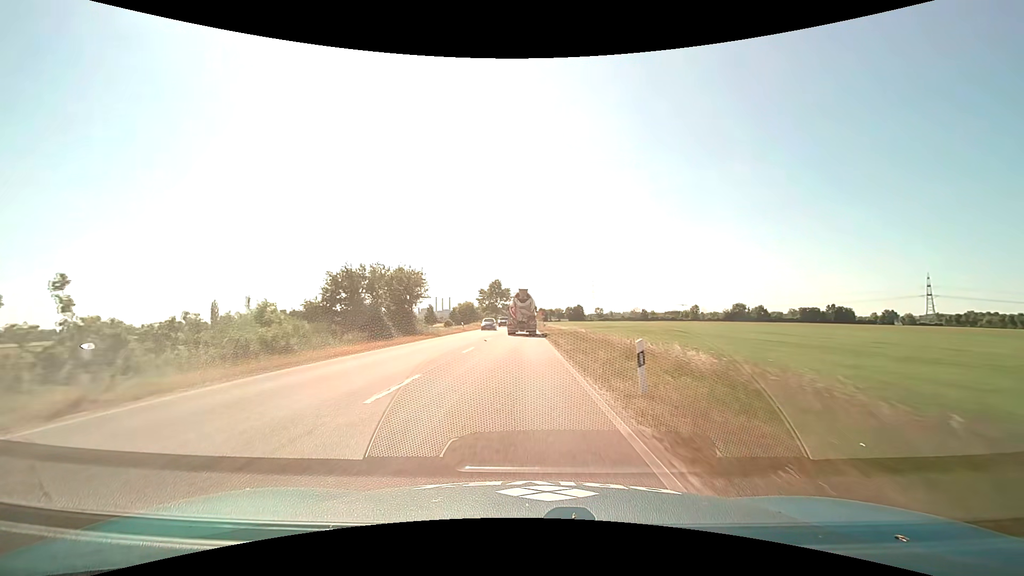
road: primary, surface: asphalt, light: Day
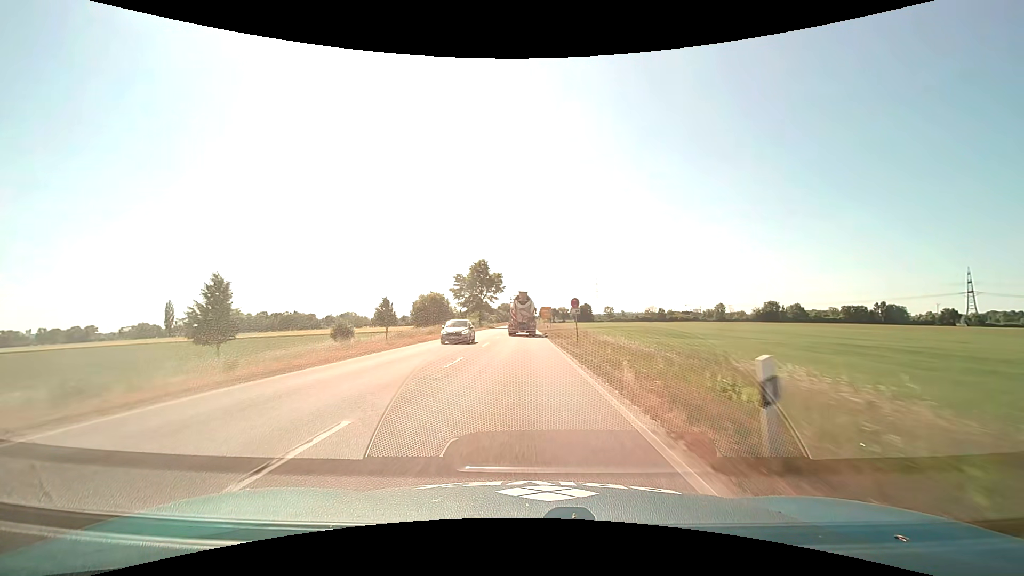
(-0.5, +54.0) m; 0°
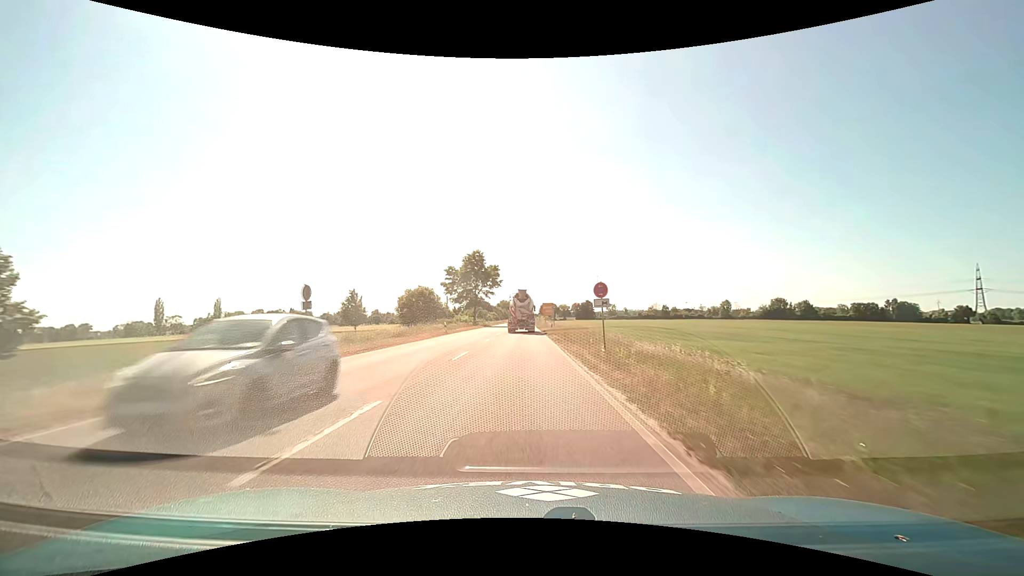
(0.0, +10.5) m; 0°
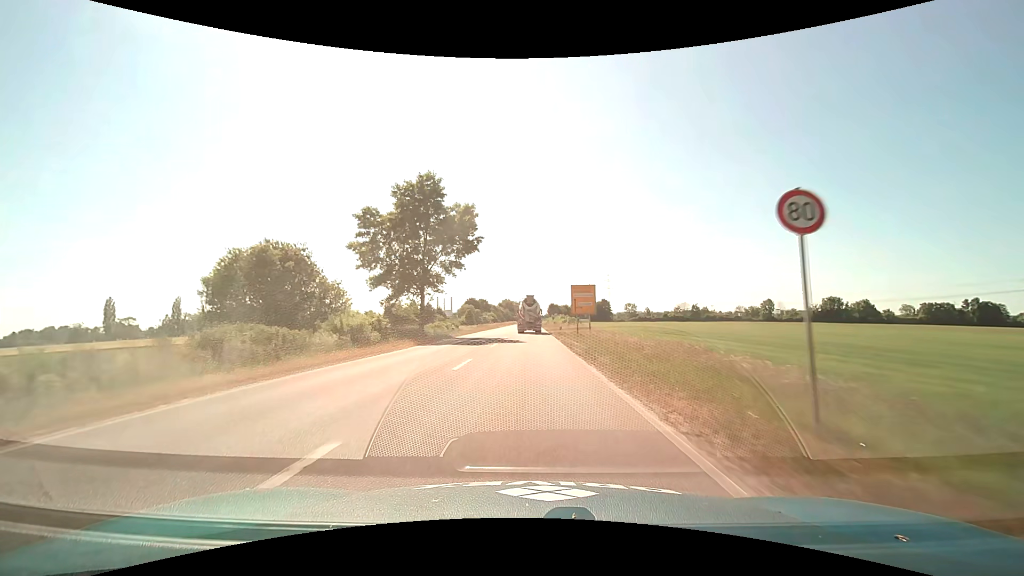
(-0.4, +50.9) m; -1°
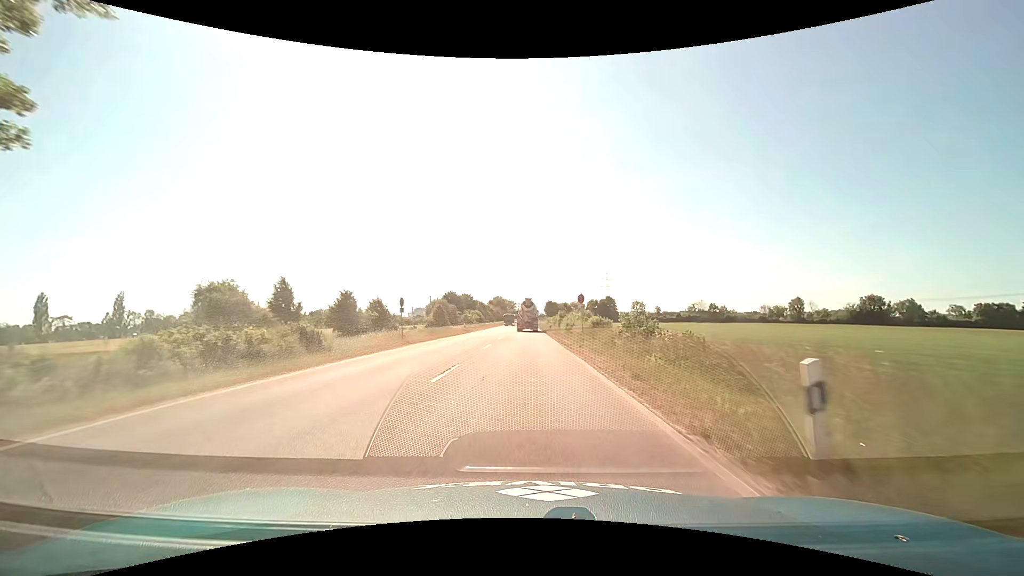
(+0.2, +39.2) m; +1°
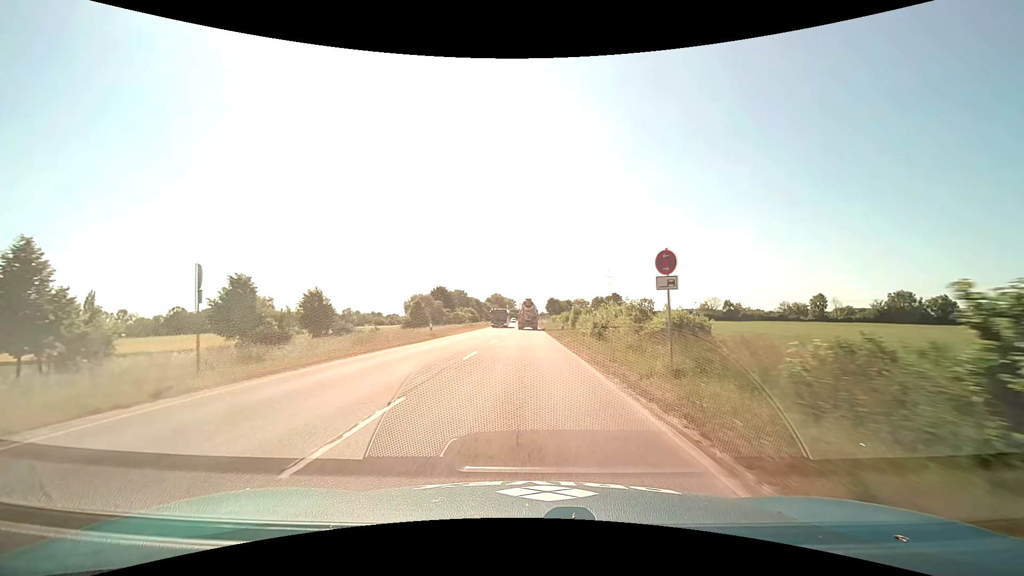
(+0.1, +19.1) m; 0°
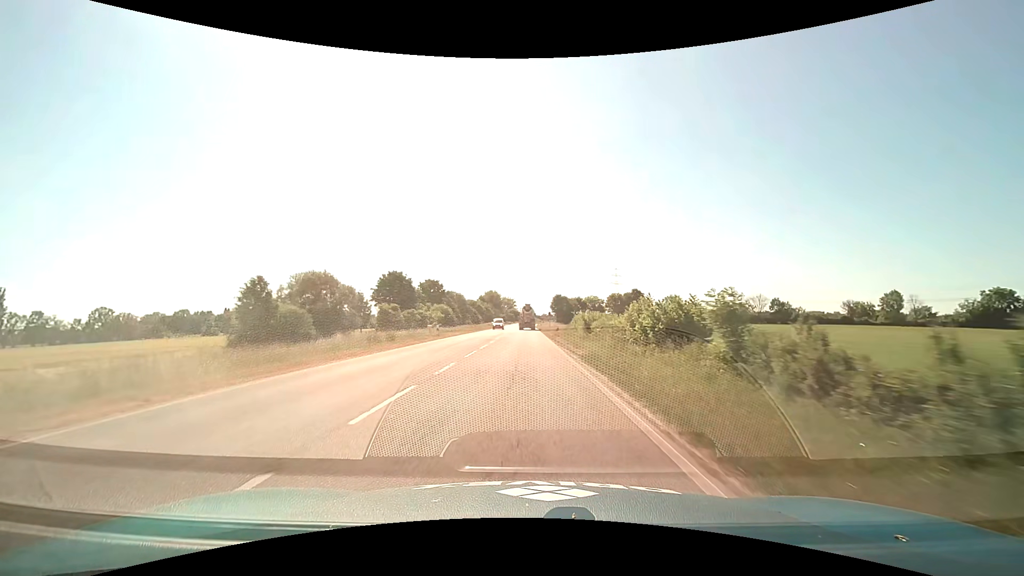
(+0.1, +46.9) m; 0°
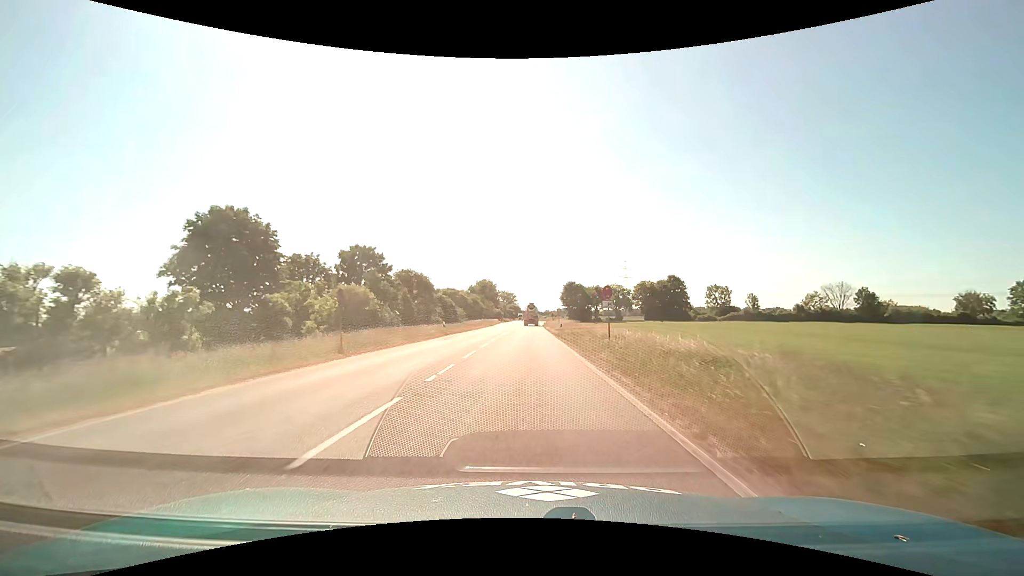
(-0.2, +50.1) m; 0°
(0, +10) (0, +20) (0, +30) (0, +40) (0, +50) (0, +60) (0, +70) (0, +80) (0, +90) (+1, +100) m
